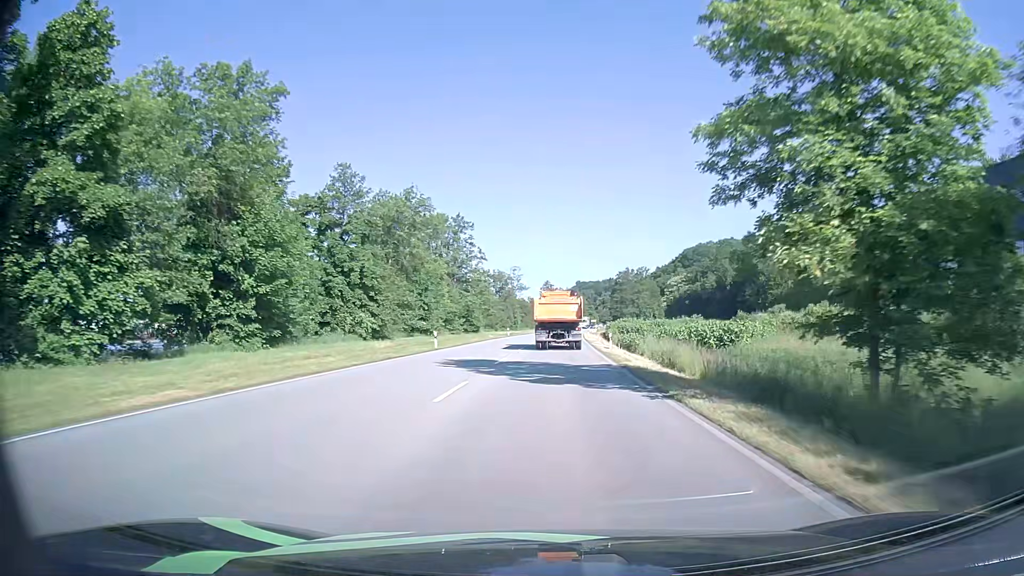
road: primary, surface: asphalt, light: Day
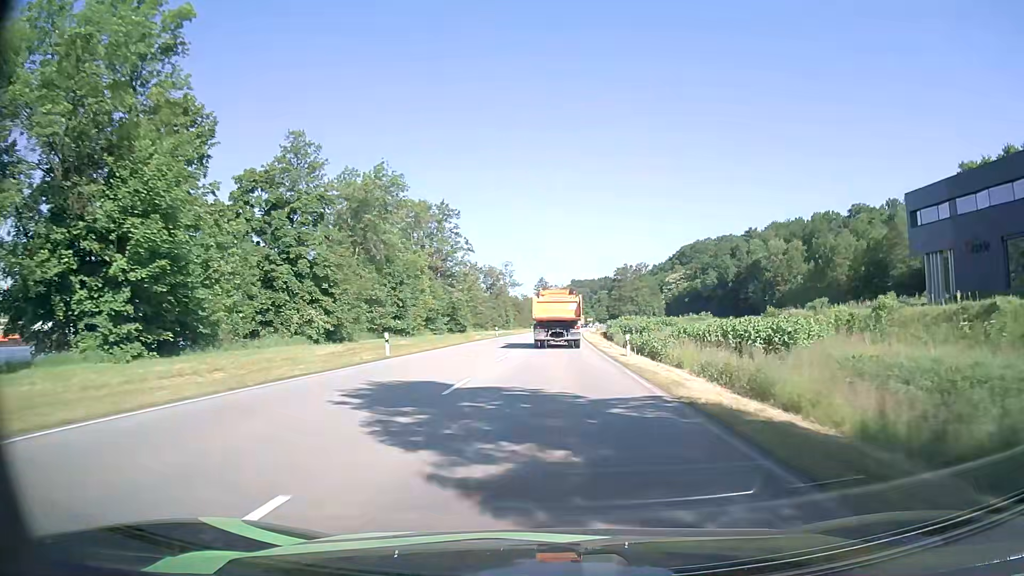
(+0.1, +11.0) m; +1°
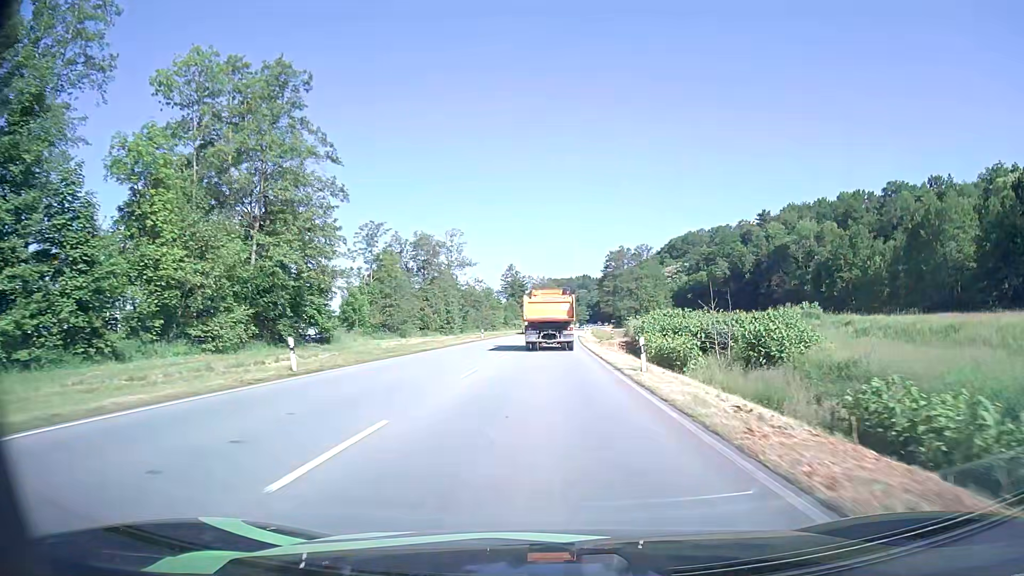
(+0.9, +55.4) m; +2°
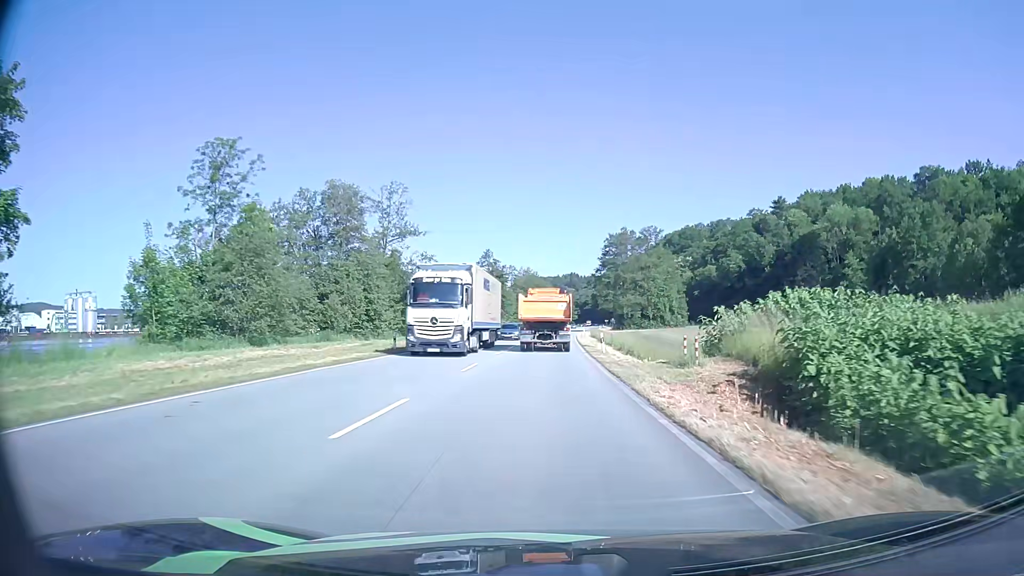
(+0.3, +33.7) m; +1°
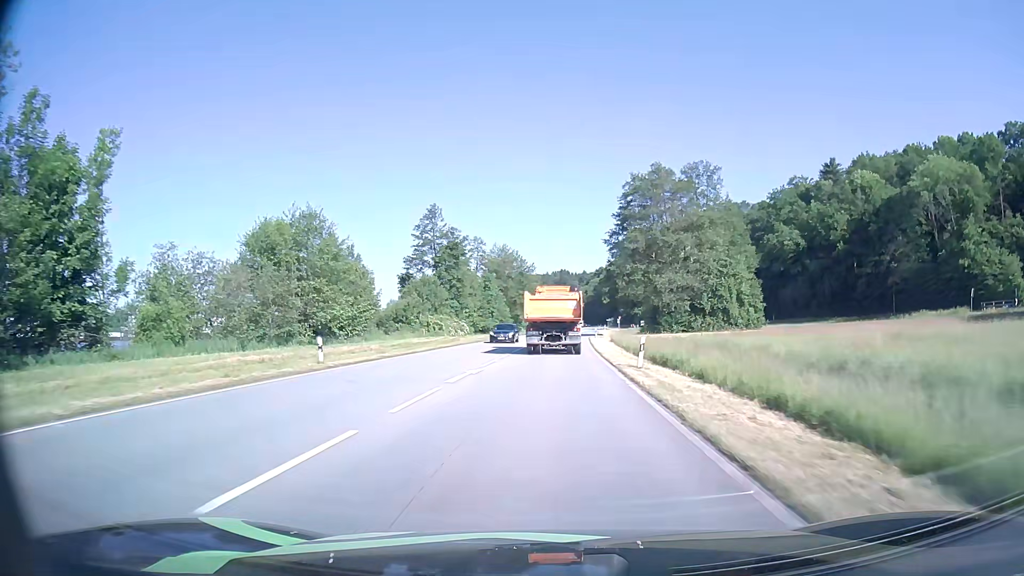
(+0.9, +56.9) m; +1°
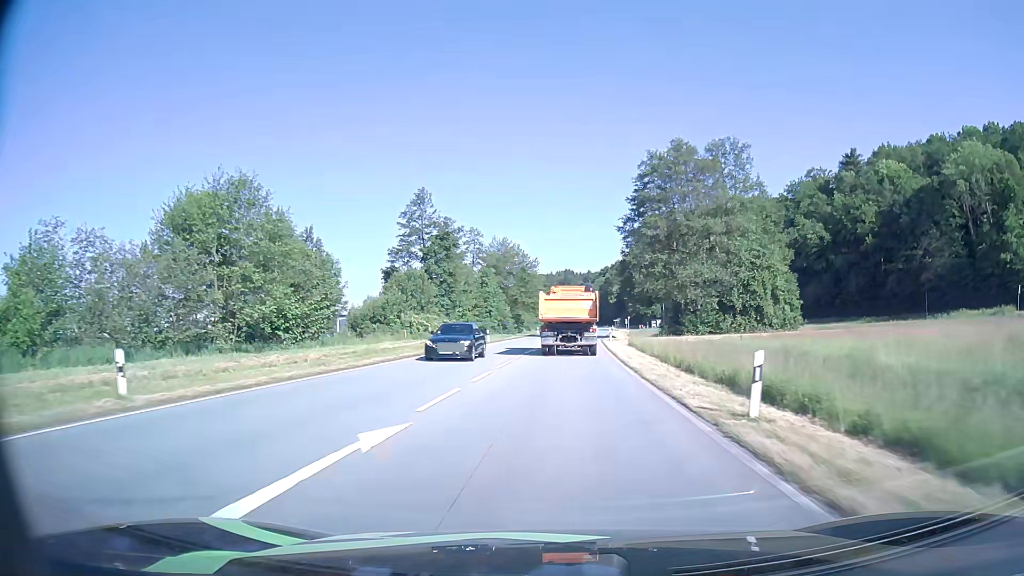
(0.0, +11.4) m; 0°
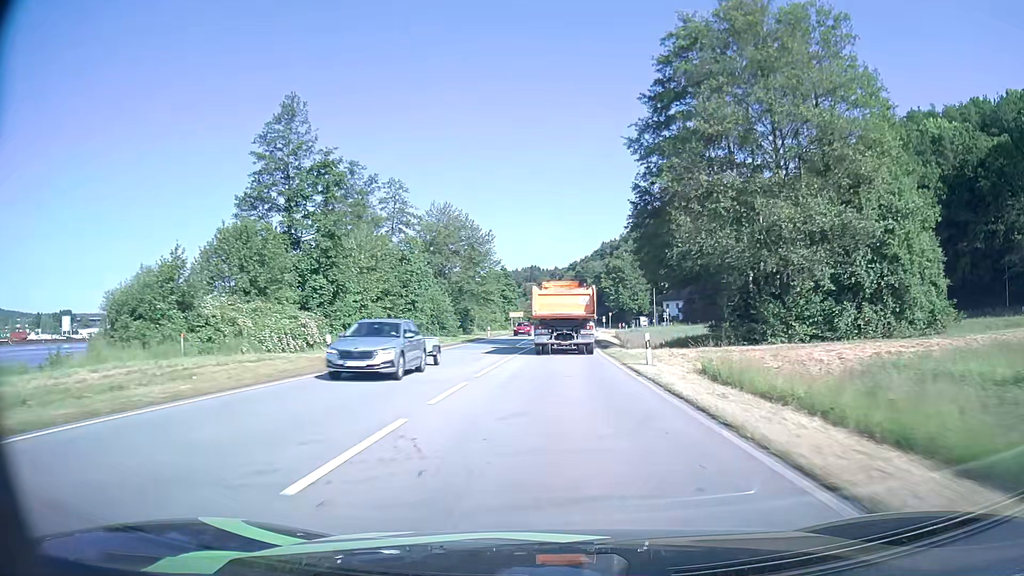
(+0.9, +34.4) m; +3°
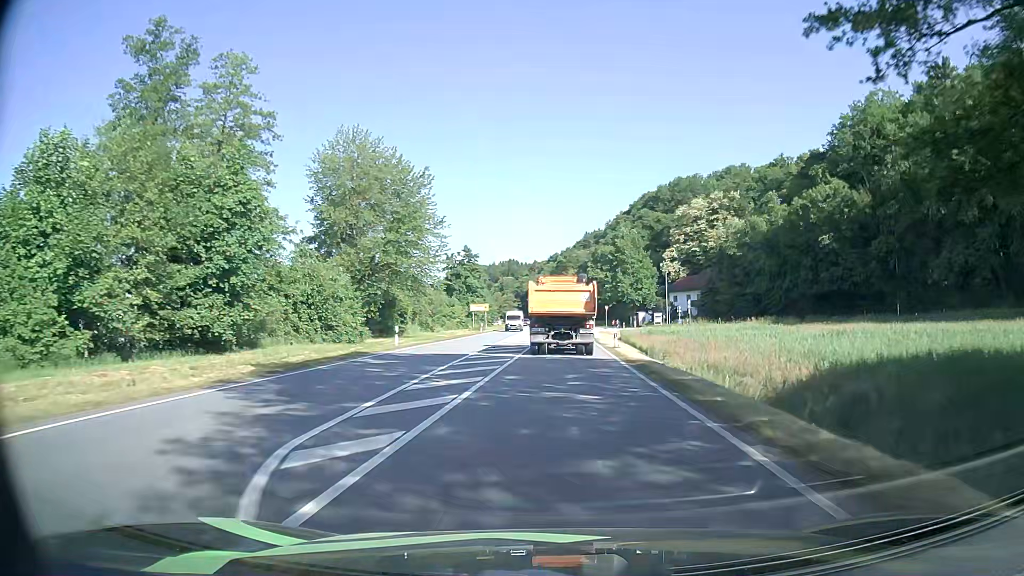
(+0.6, +34.3) m; +2°
(0, +10) (0, +20) (0, +30) (+1, +40) (+1, +50) (+1, +60) (+2, +70) (+2, +80) (+2, +90) (+2, +100) m
